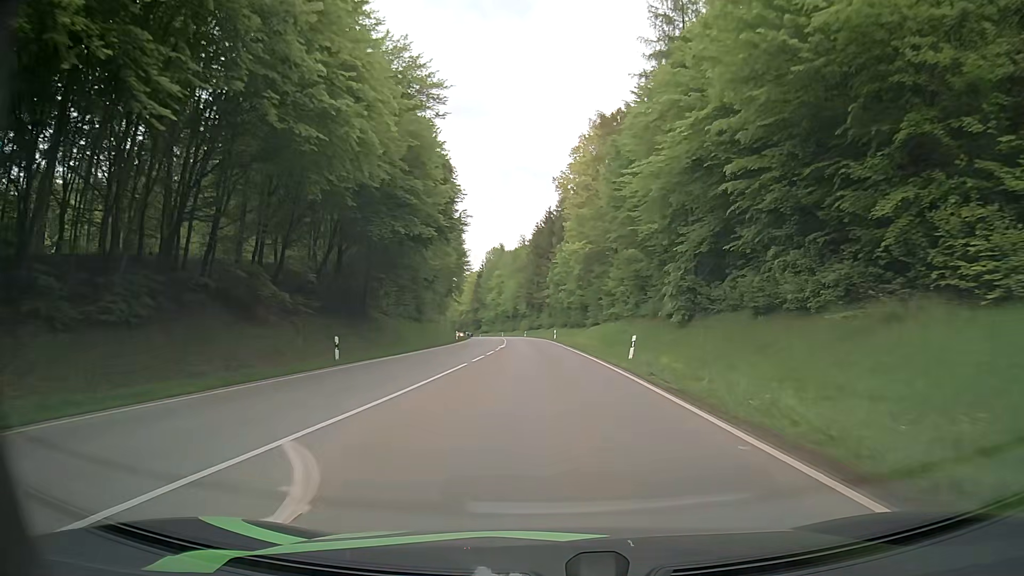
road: secondary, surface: asphalt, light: Day
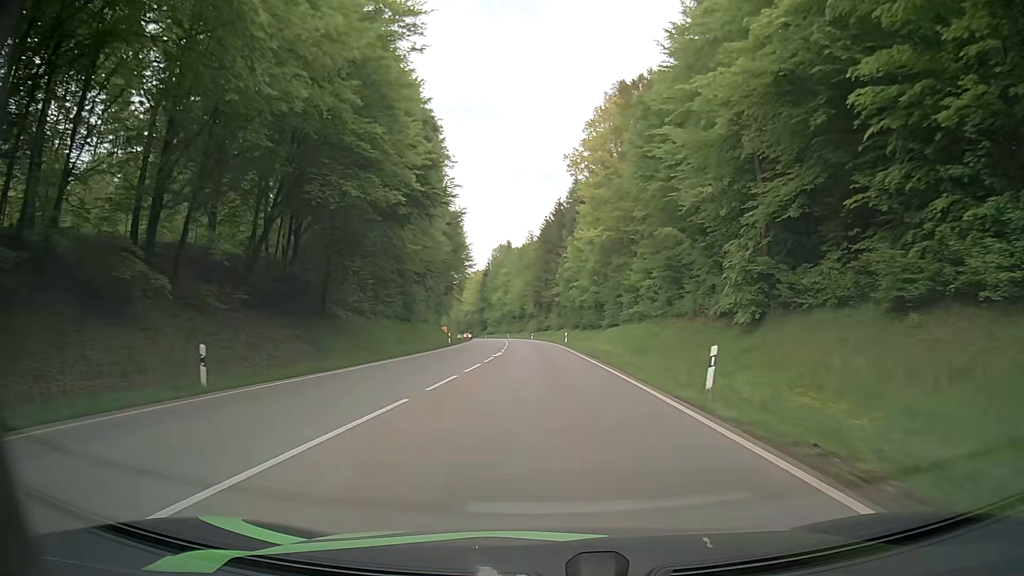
(-0.1, +11.1) m; -1°
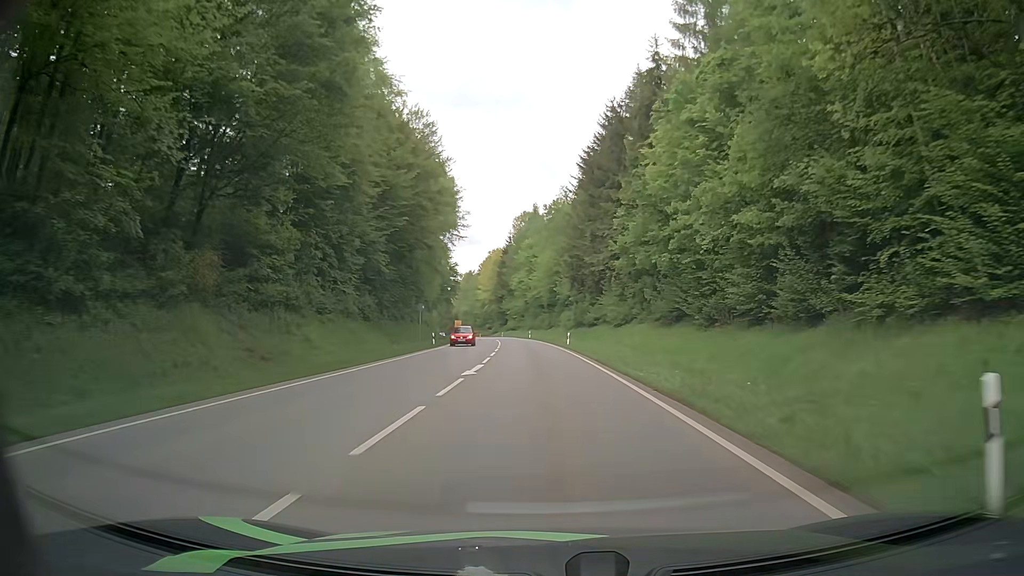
(-1.4, +55.5) m; -3°
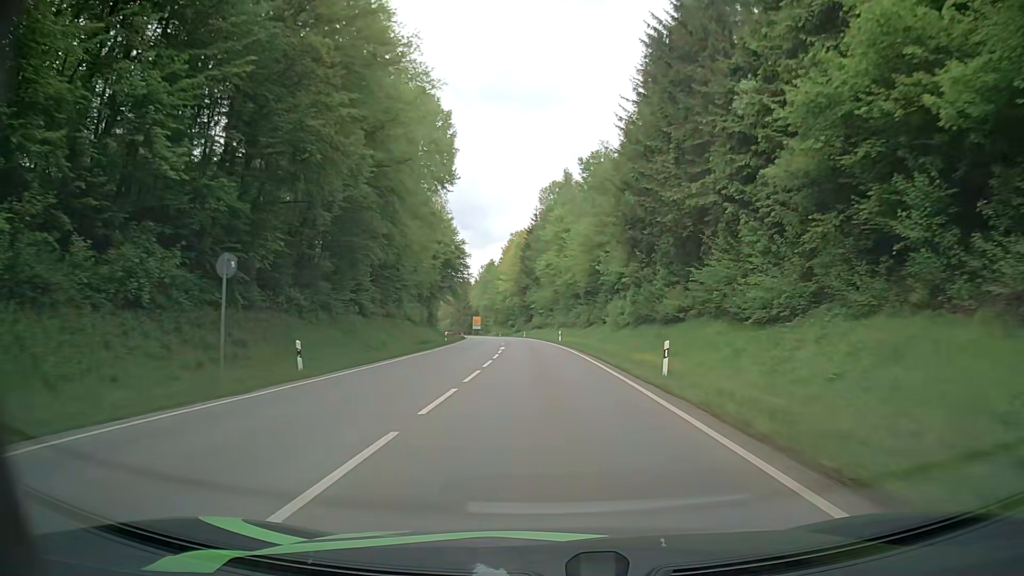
(-0.7, +33.0) m; -2°
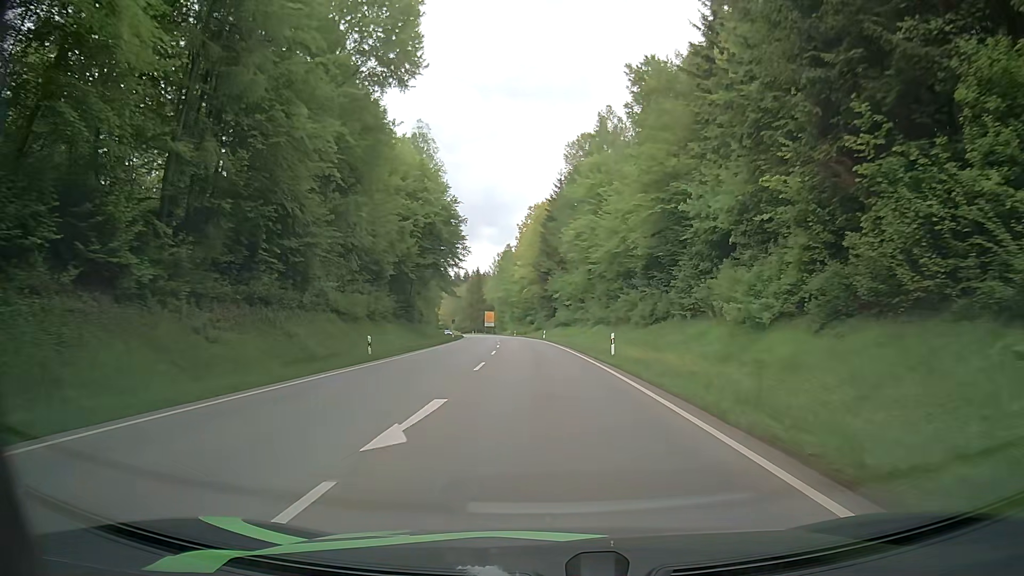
(-0.7, +32.9) m; -2°
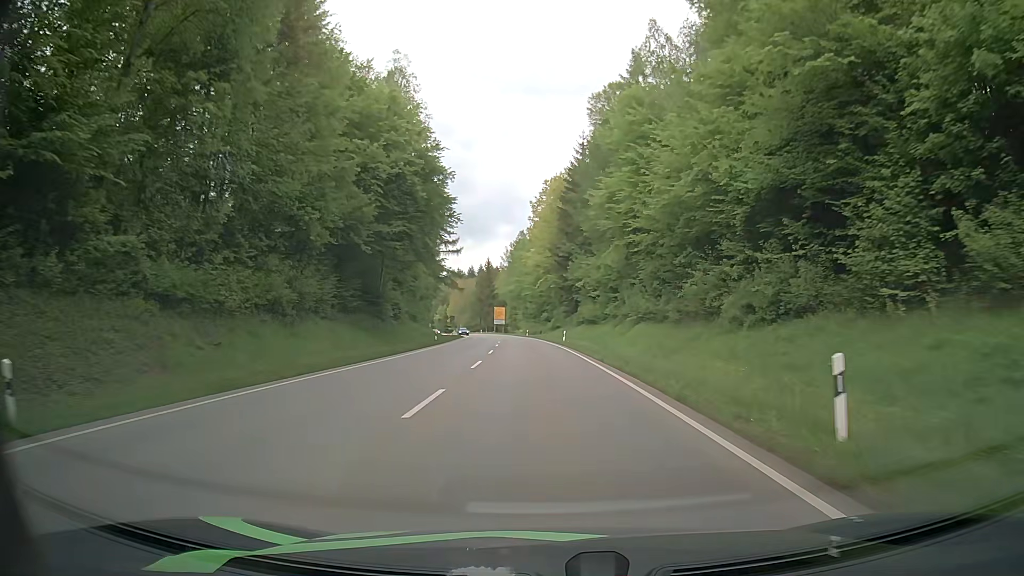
(-0.2, +21.9) m; 0°
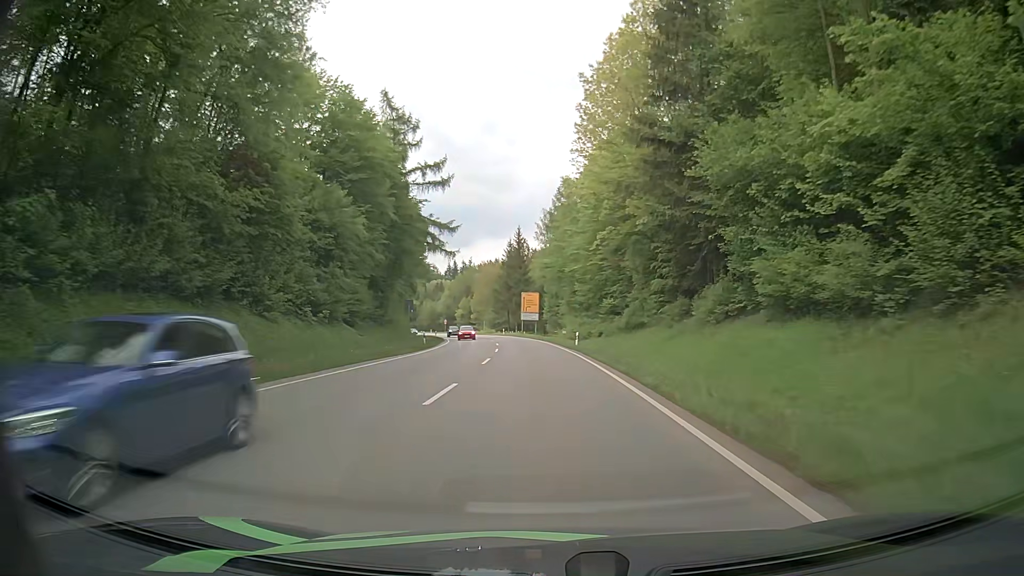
(-2.7, +54.6) m; -5°
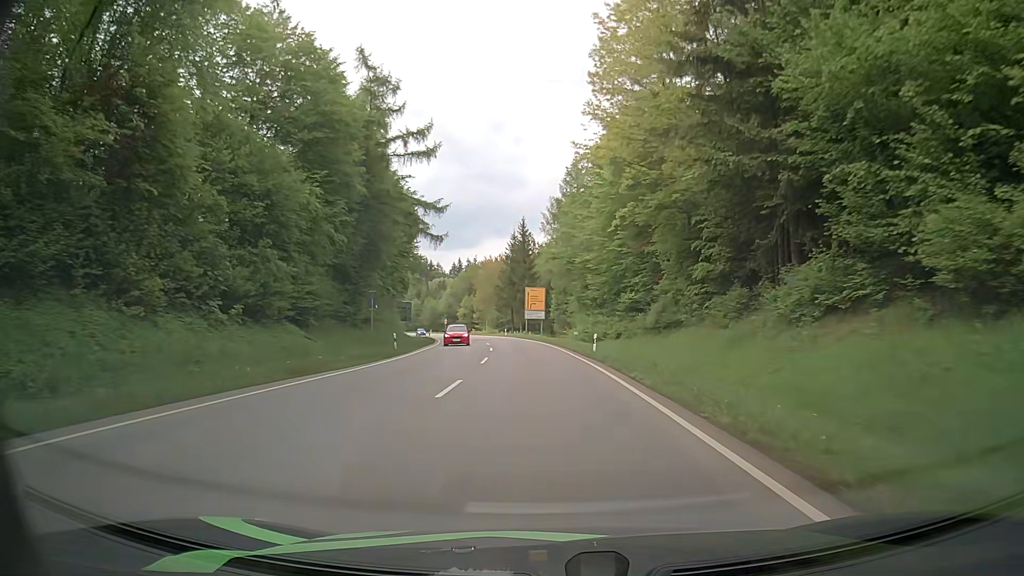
(0.0, +10.9) m; 0°
(0, +10) (0, +20) (-1, +30) (-1, +40) (-2, +50) (-4, +60) (-5, +70) (-7, +80) (-9, +89) (-11, +99) m
